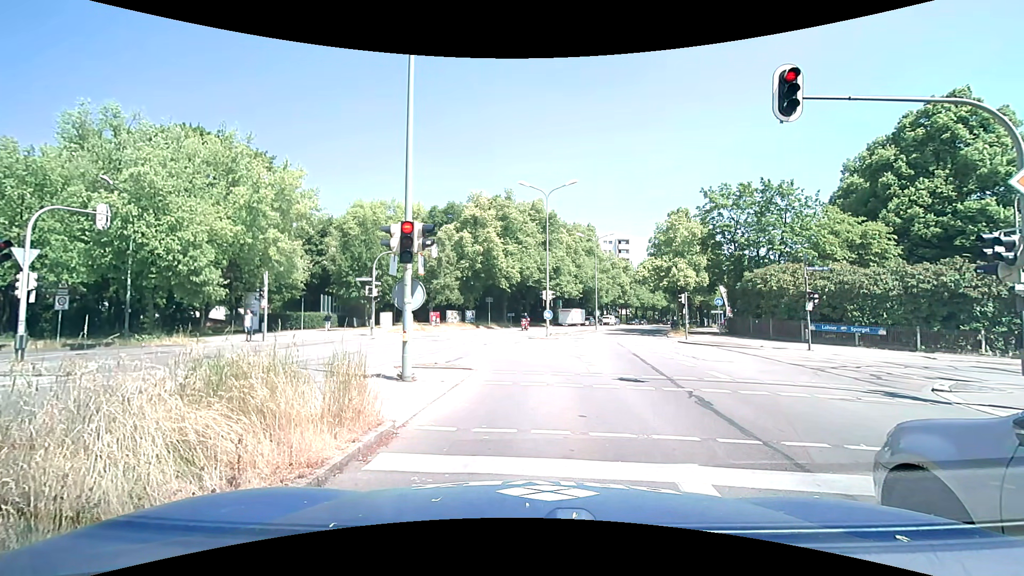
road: secondary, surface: asphalt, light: Day
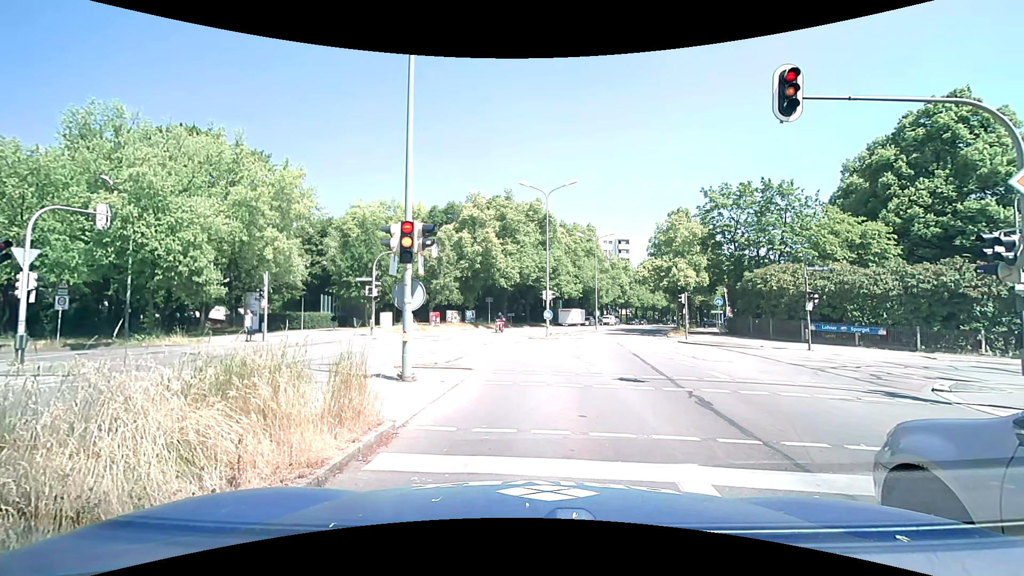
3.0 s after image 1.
(0.0, 0.0) m; 0°
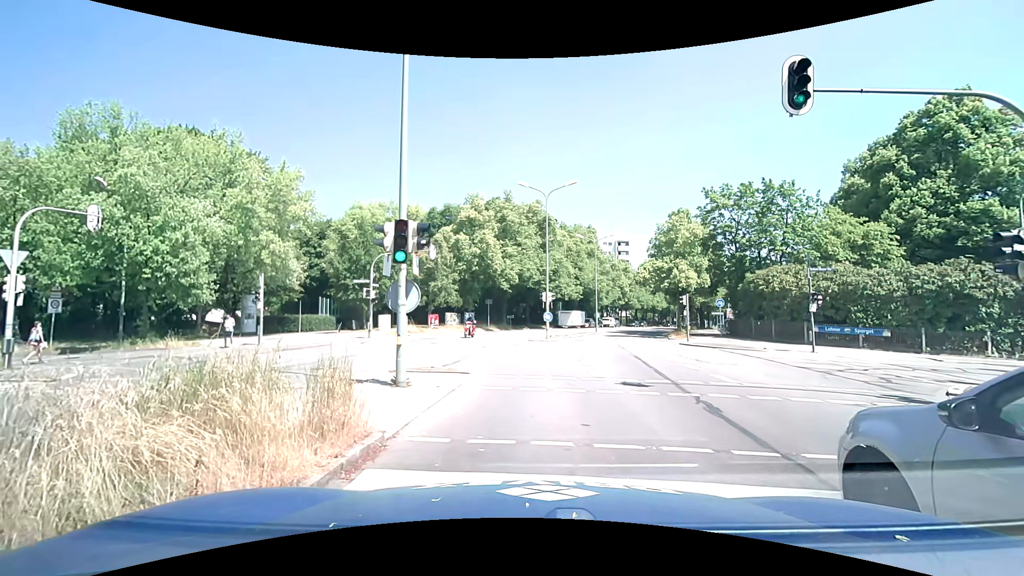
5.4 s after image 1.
(0.0, +0.4) m; 0°
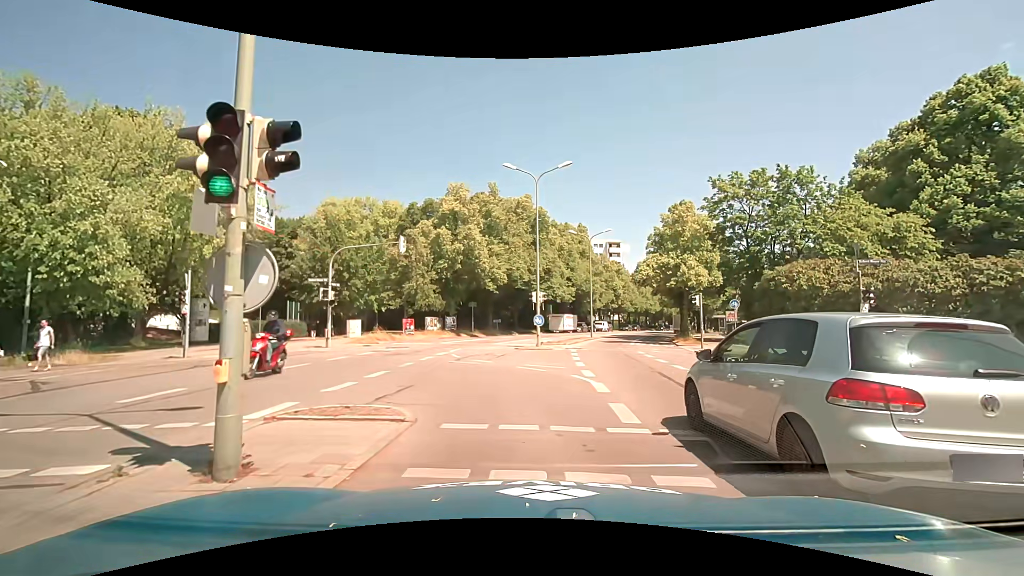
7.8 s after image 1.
(+0.1, +5.3) m; +4°
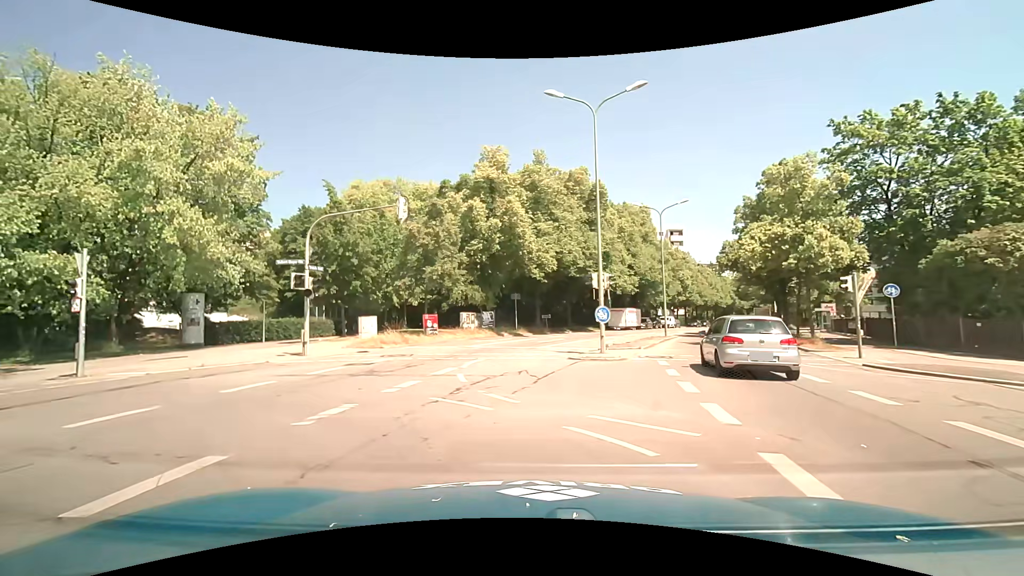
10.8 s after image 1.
(-0.4, +9.1) m; -9°
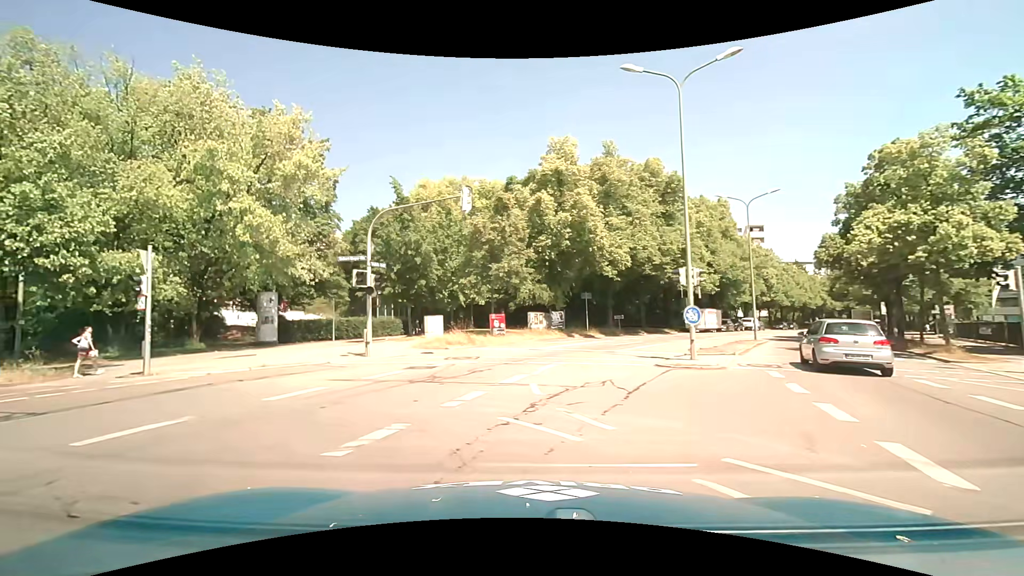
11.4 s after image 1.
(-0.1, +1.8) m; -9°
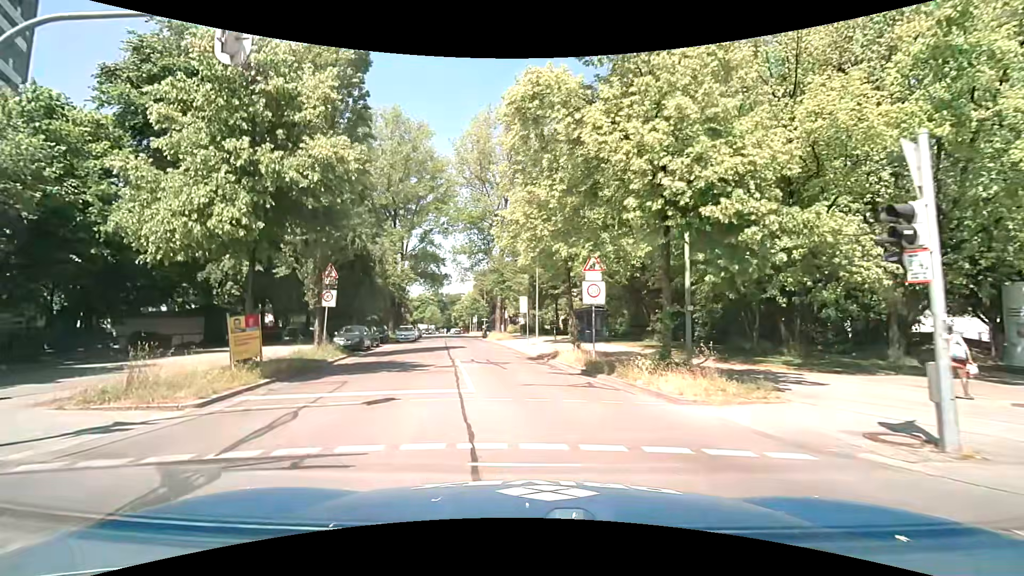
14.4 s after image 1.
(-6.8, +9.6) m; -63°
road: residential
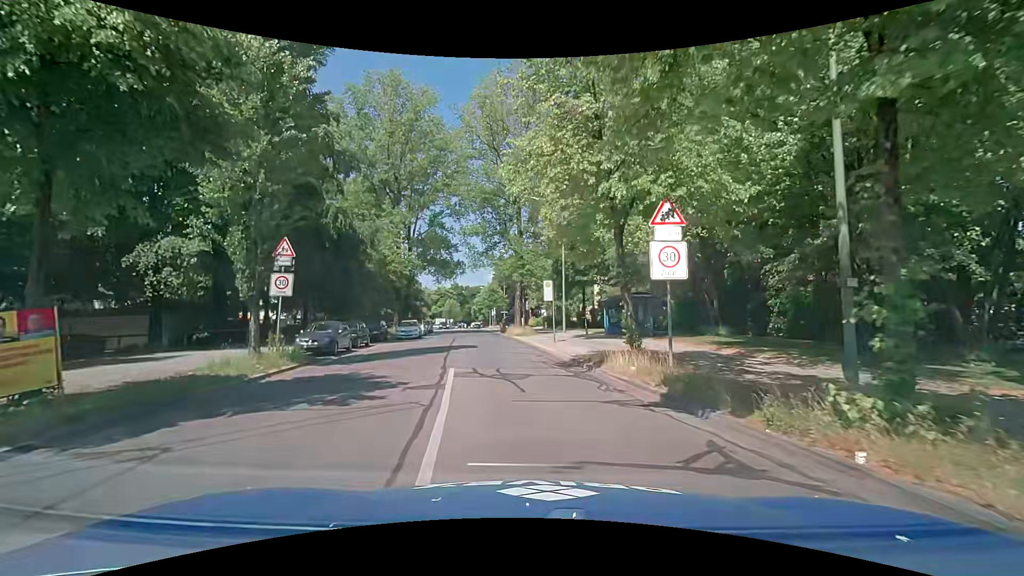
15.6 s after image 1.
(-0.1, +7.6) m; -3°
(0, +10) (-1, +20) (-2, +30) (-3, +40) (-4, +50) (-5, +60) (-7, +70) (-8, +80) (-9, +90) (-9, +100) m
